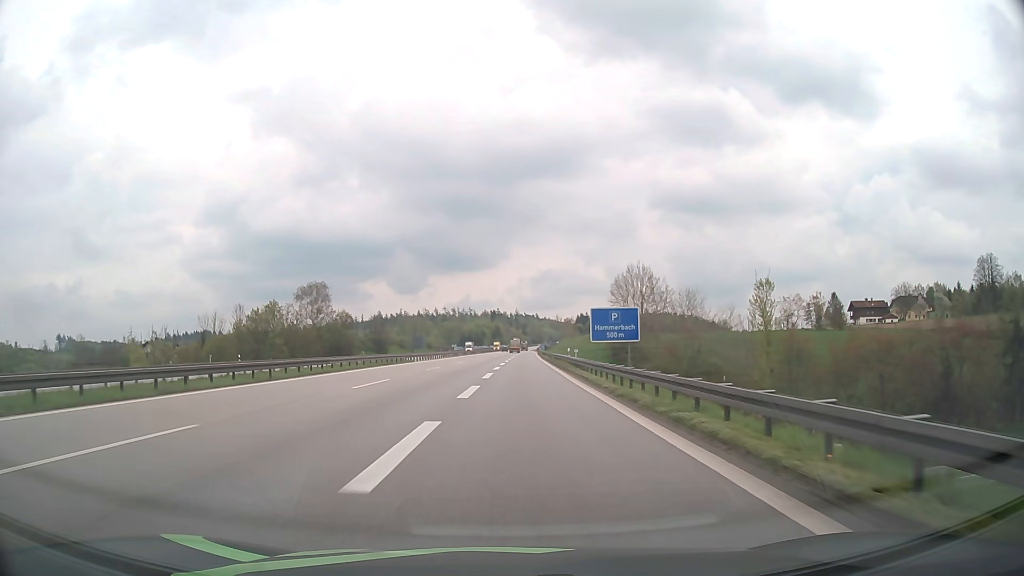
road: motorway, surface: asphalt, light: Day
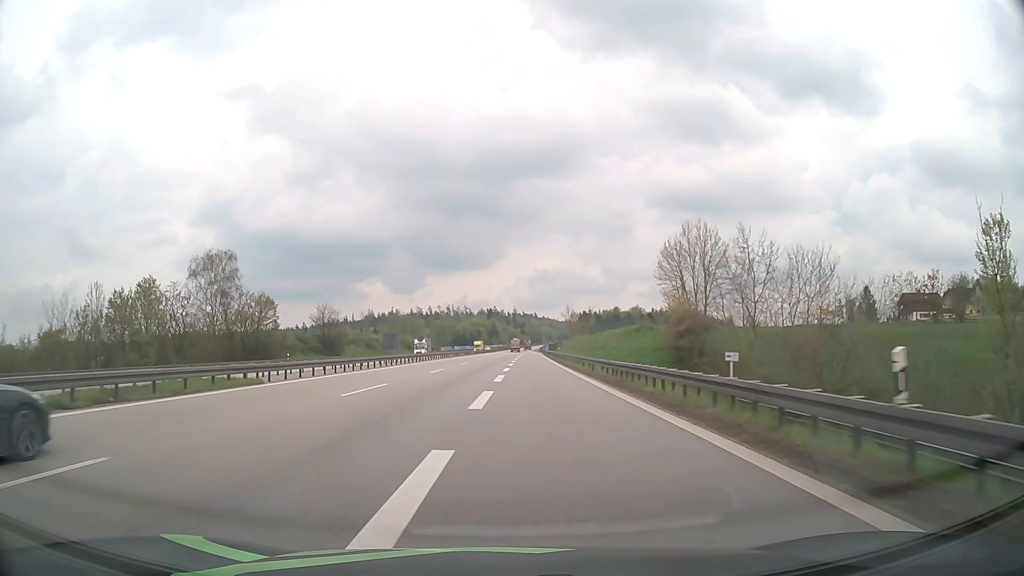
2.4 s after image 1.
(+0.3, +39.7) m; 0°
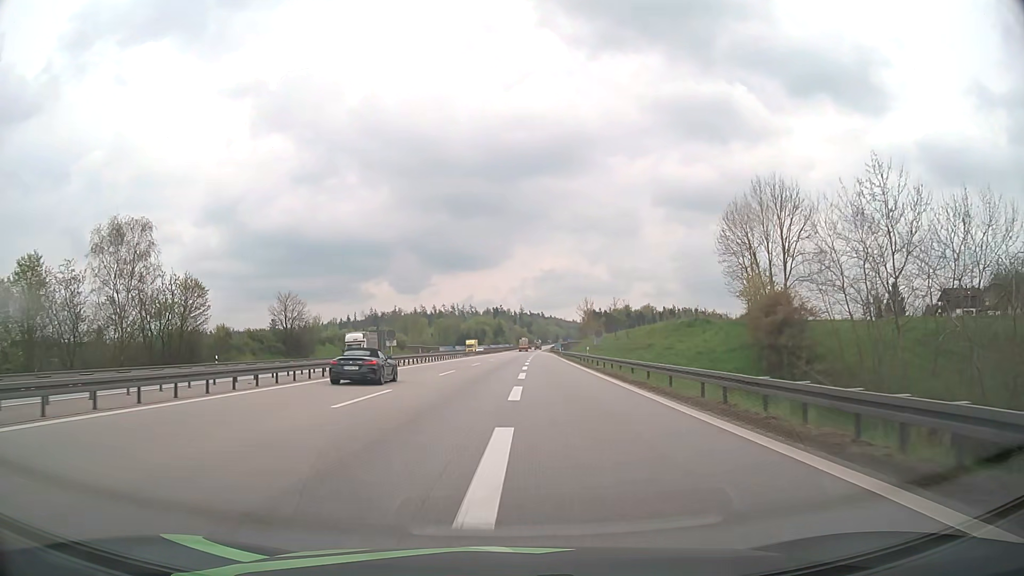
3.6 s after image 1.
(-0.1, +21.8) m; 0°
